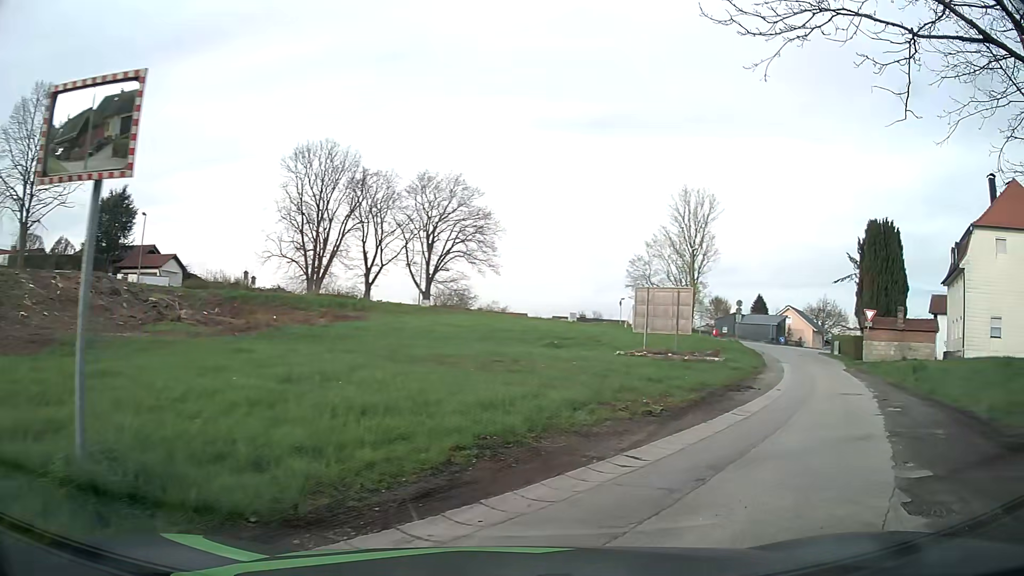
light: Day
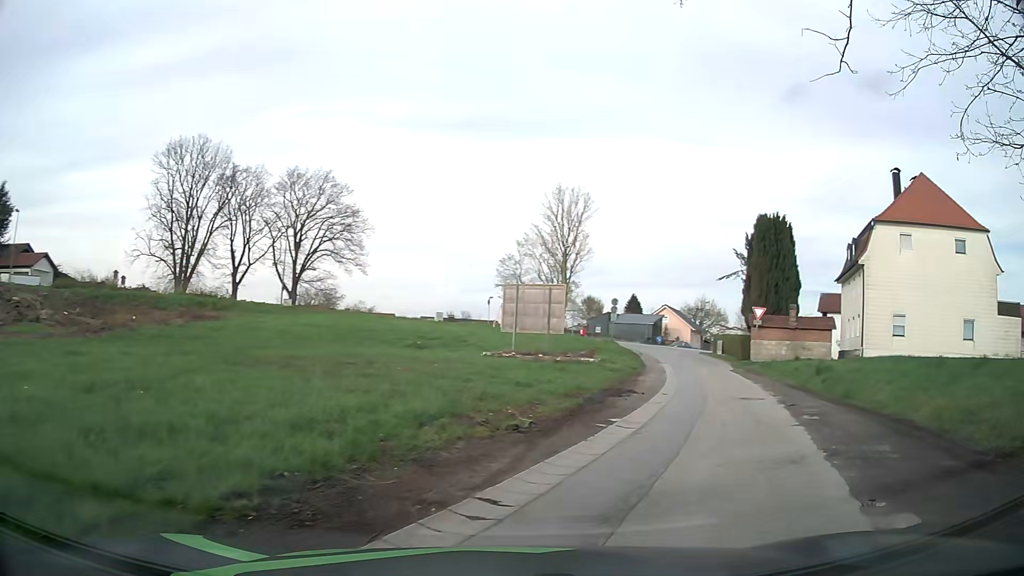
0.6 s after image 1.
(+0.2, +2.5) m; +9°
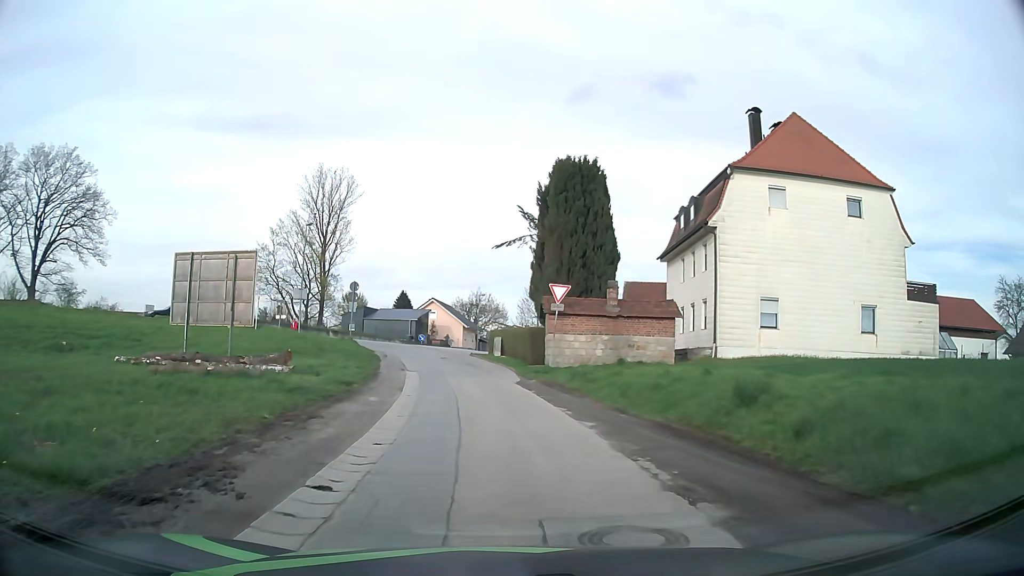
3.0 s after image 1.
(+4.4, +14.0) m; +21°
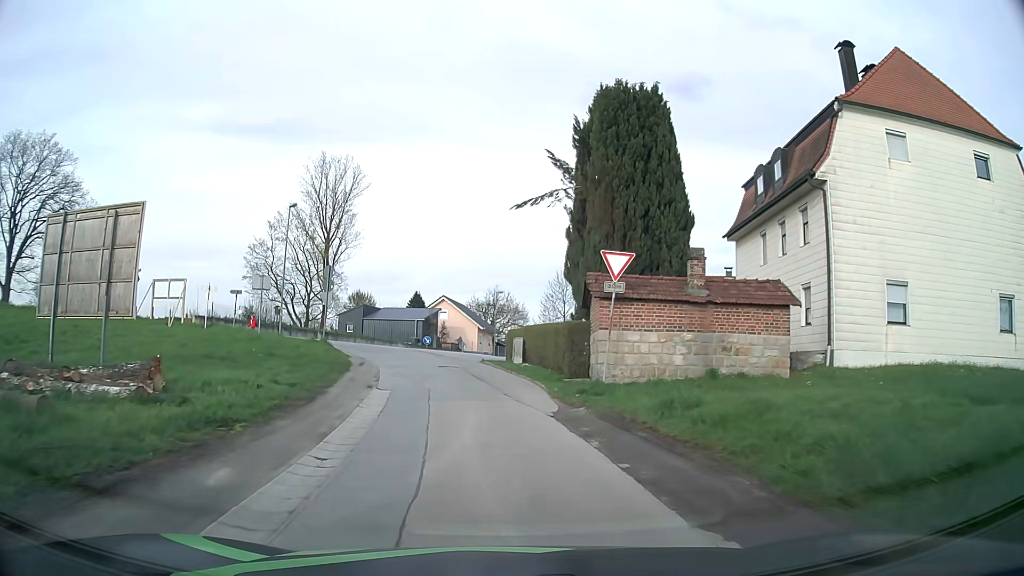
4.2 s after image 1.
(-0.1, +10.2) m; -2°
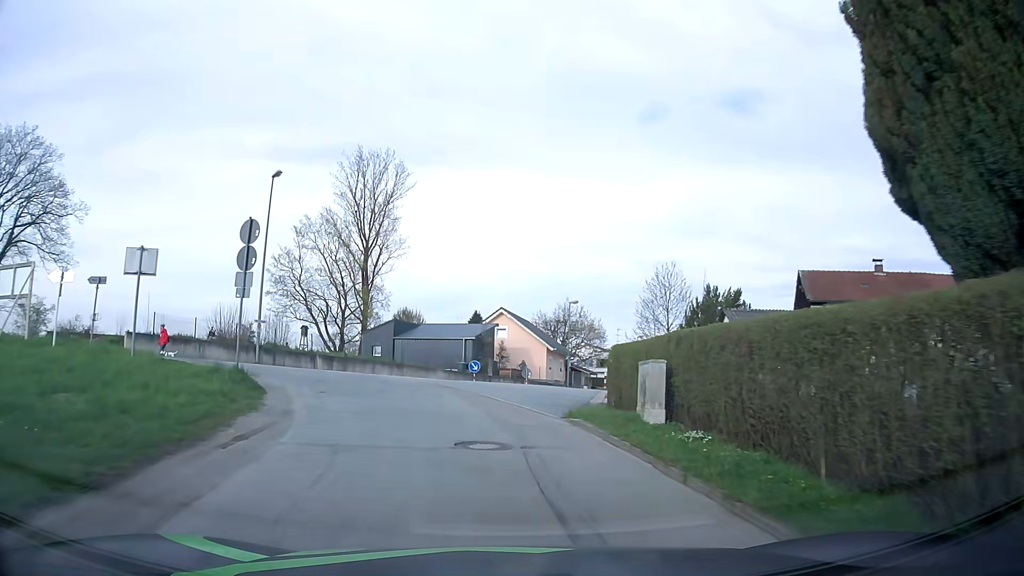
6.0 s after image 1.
(-0.7, +16.3) m; -5°
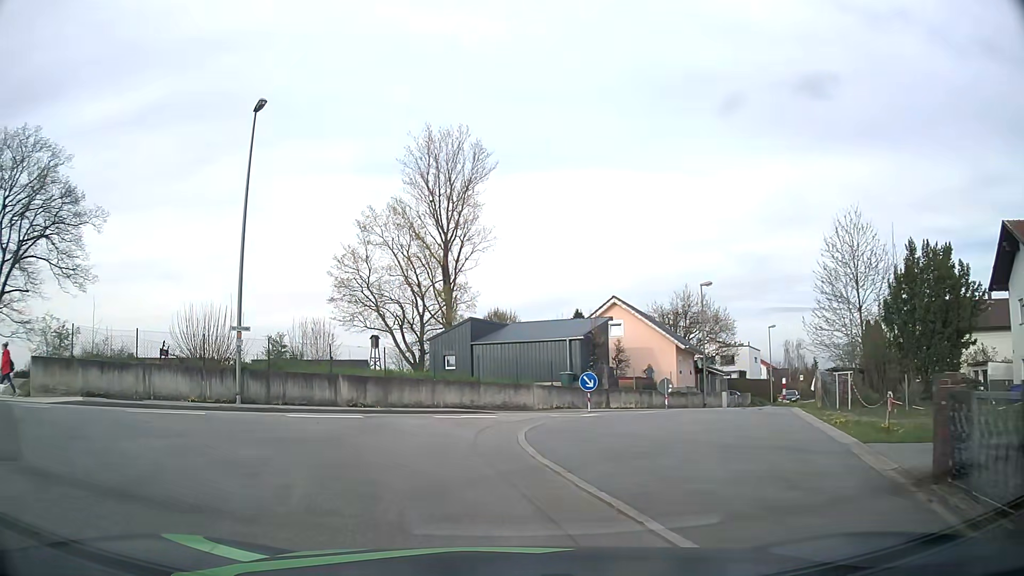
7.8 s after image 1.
(-0.7, +13.1) m; -8°
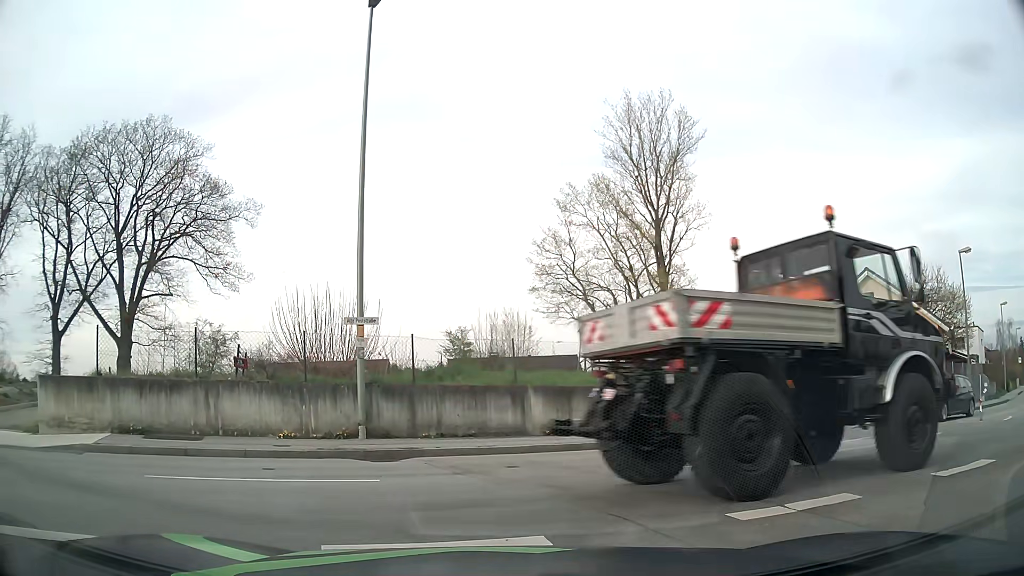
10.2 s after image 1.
(-0.9, +7.7) m; -16°
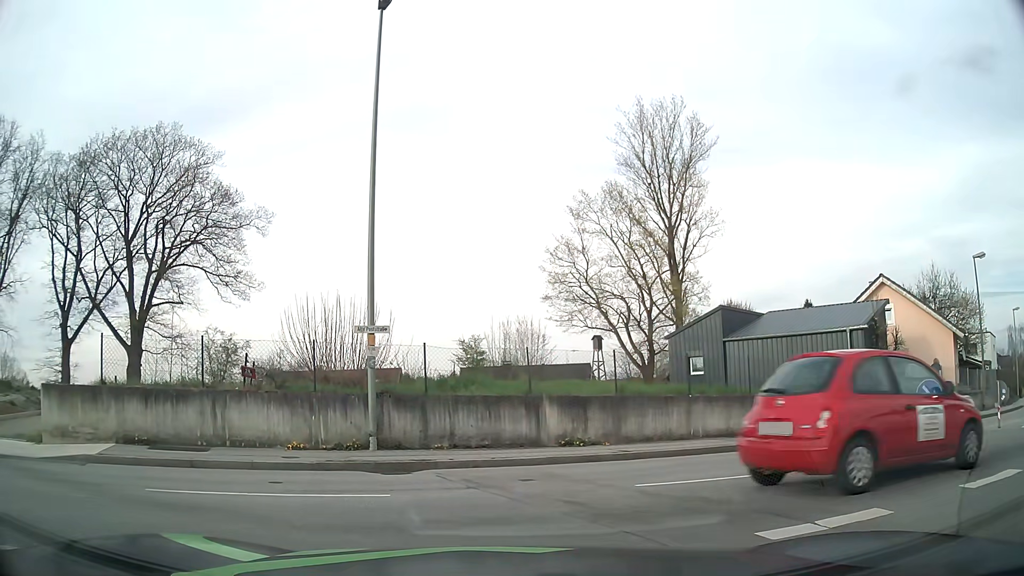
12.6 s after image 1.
(0.0, +0.4) m; 0°
